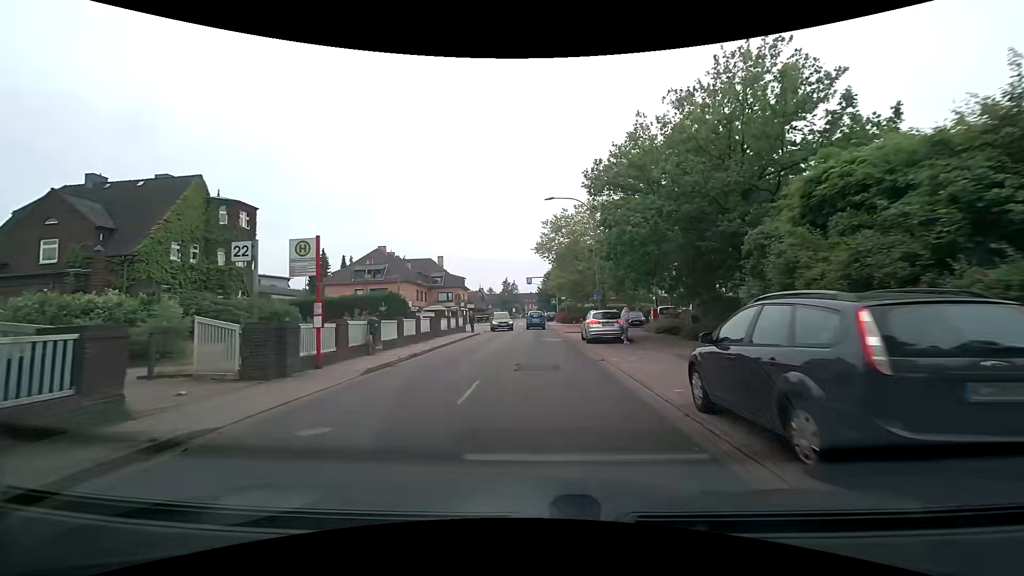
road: residential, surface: asphalt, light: Day
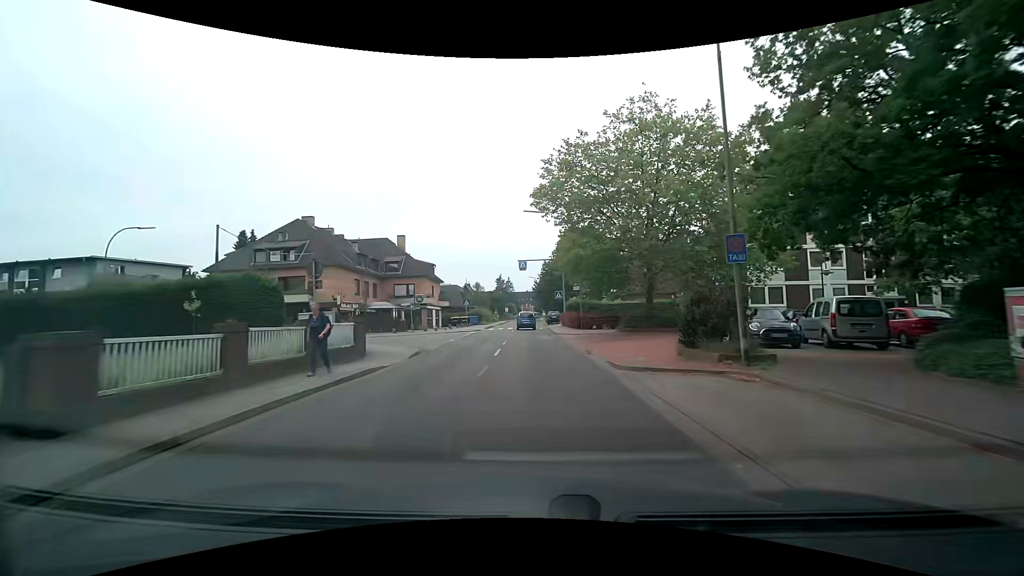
(+0.3, +24.3) m; +1°
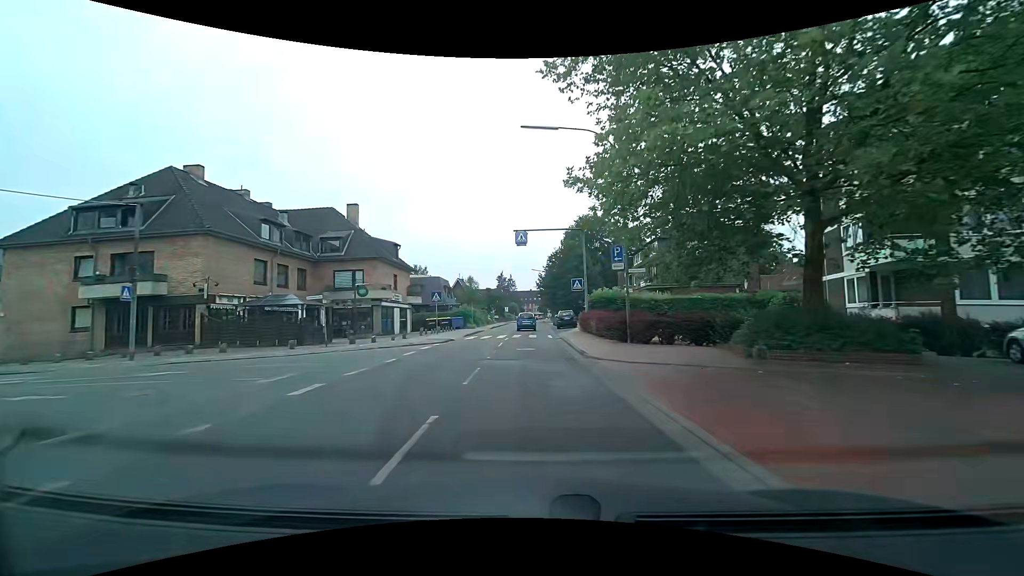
(0.0, +18.7) m; 0°
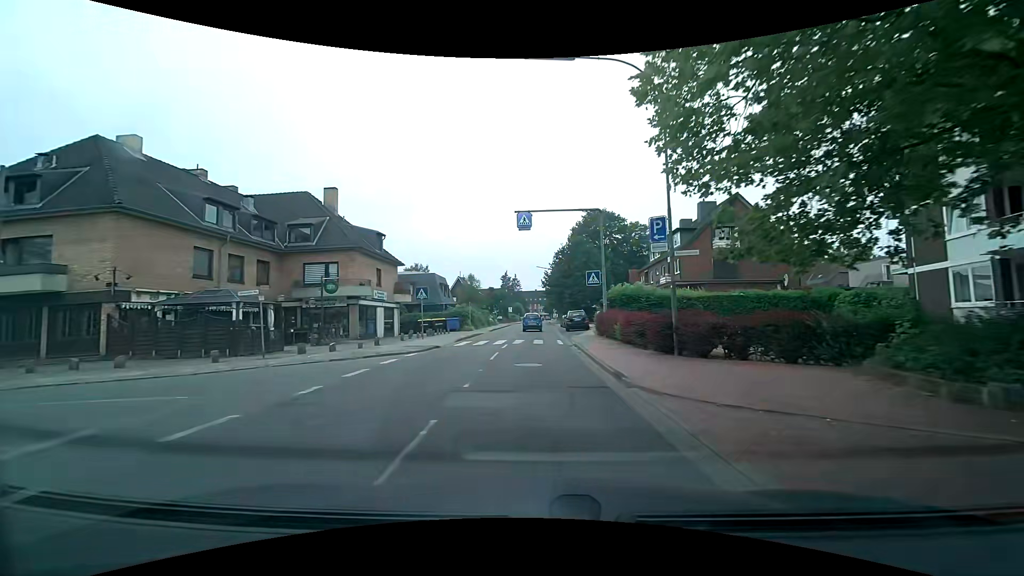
(0.0, +6.3) m; 0°
